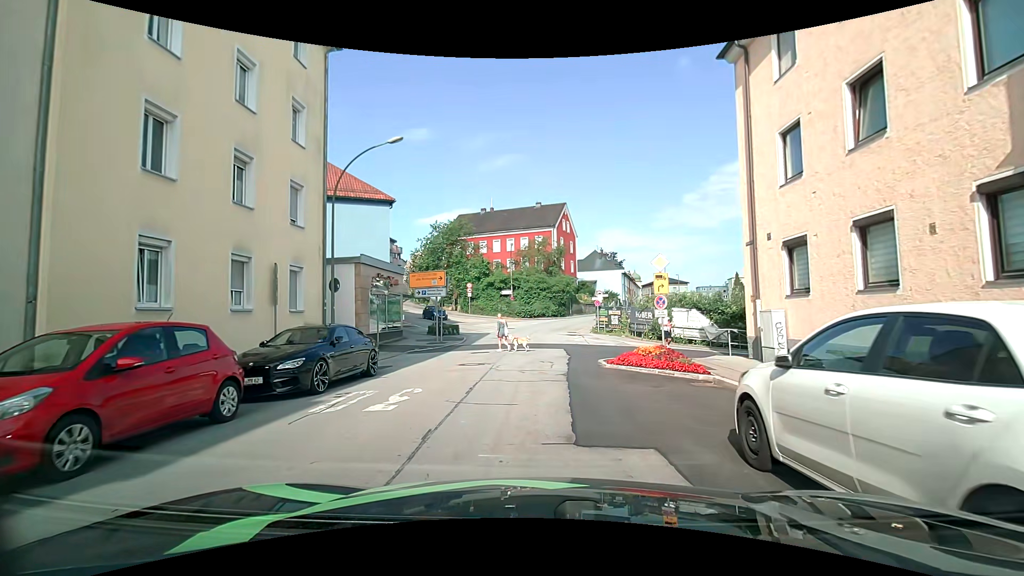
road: tertiary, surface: asphalt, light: Day
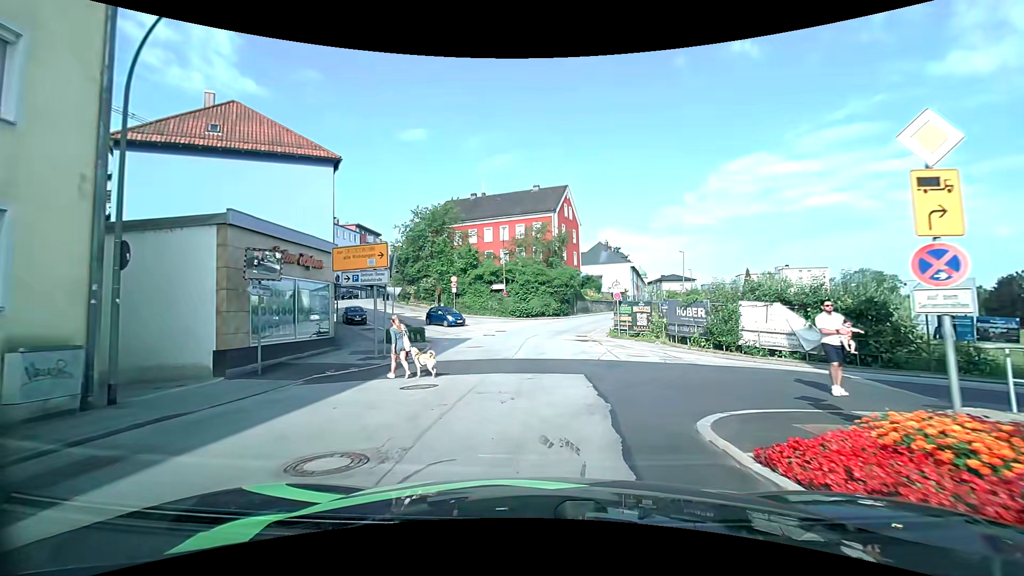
(-0.1, +10.6) m; 0°
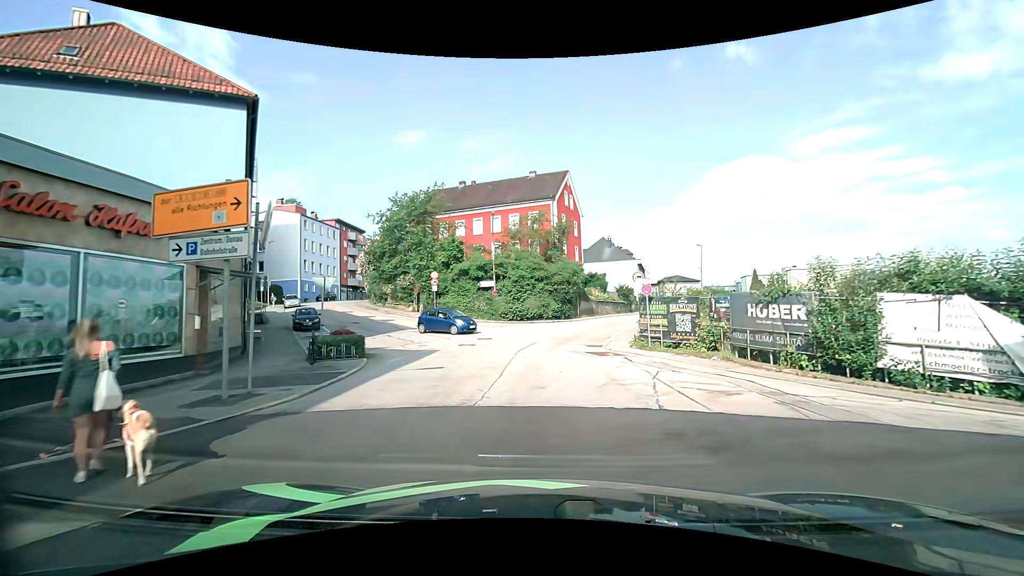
(-0.1, +8.5) m; 0°
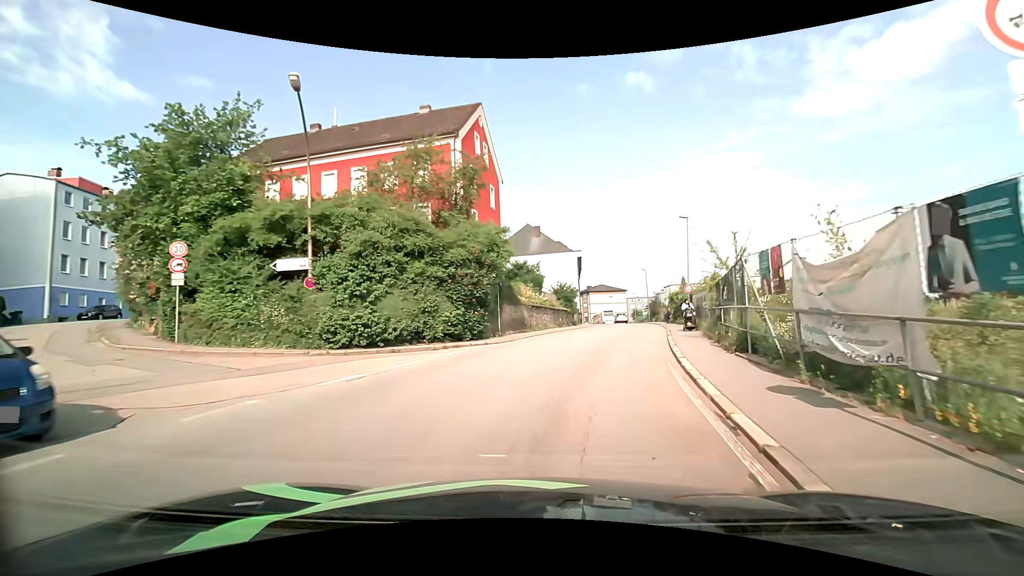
(+1.1, +23.2) m; +9°
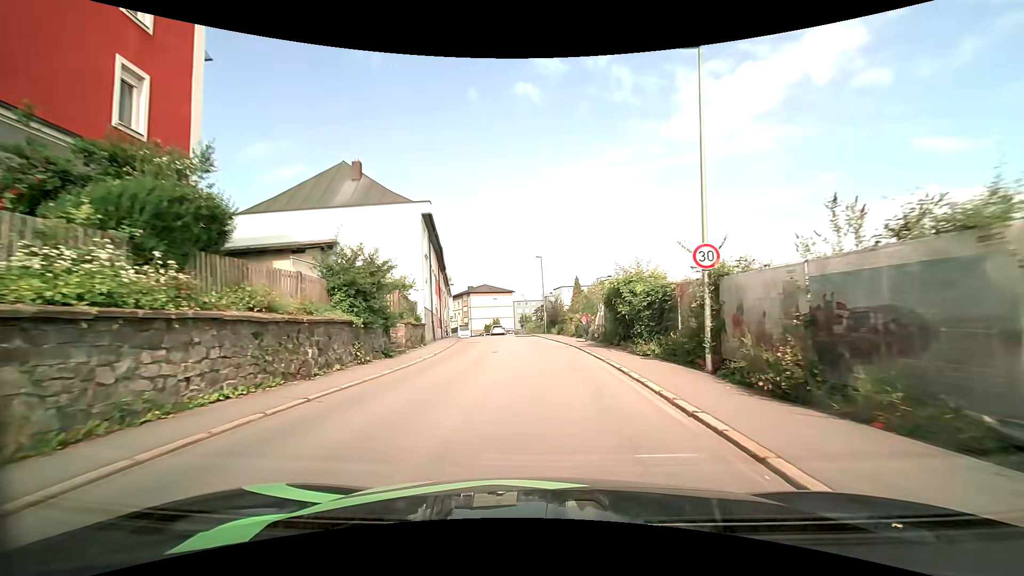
(+4.3, +25.8) m; +14°
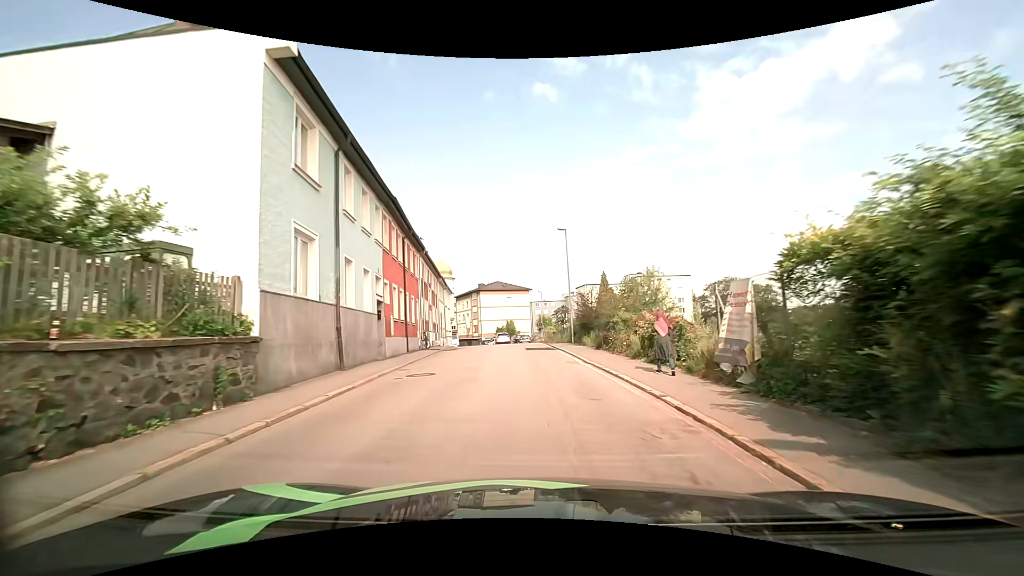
(-0.3, +16.8) m; -3°
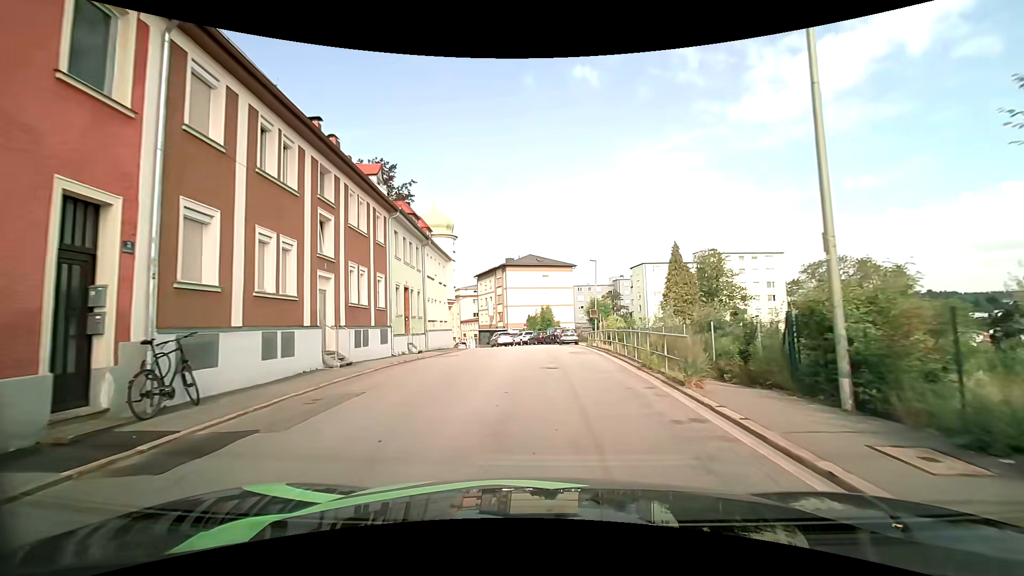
(-1.0, +27.0) m; -5°
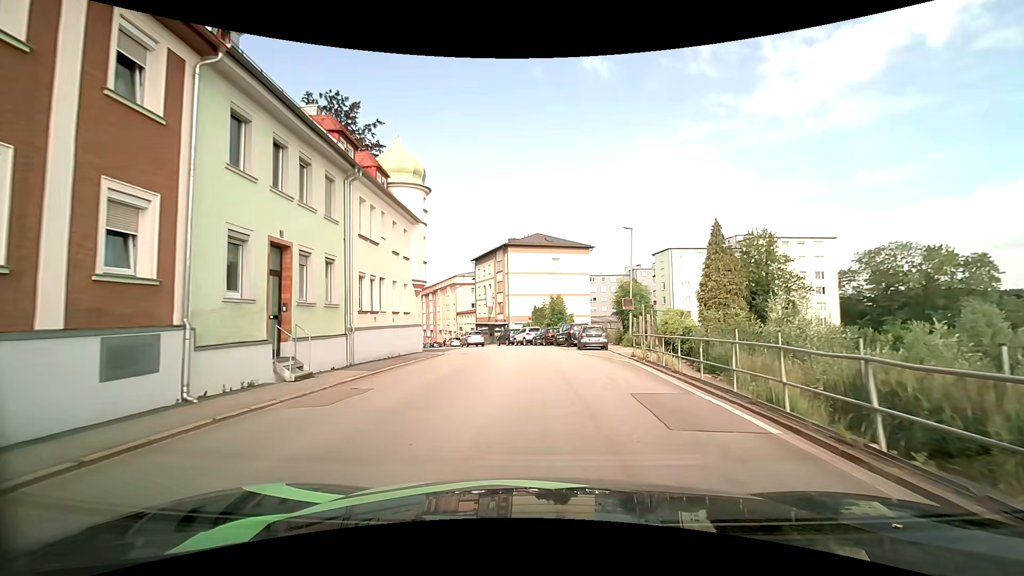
(0.0, +14.2) m; 0°
(0, +10) (0, +20) (-1, +30) (-2, +40) (-5, +49) (-9, +59) (-12, +68) (-16, +77) (-20, +87) (-23, +96) m
